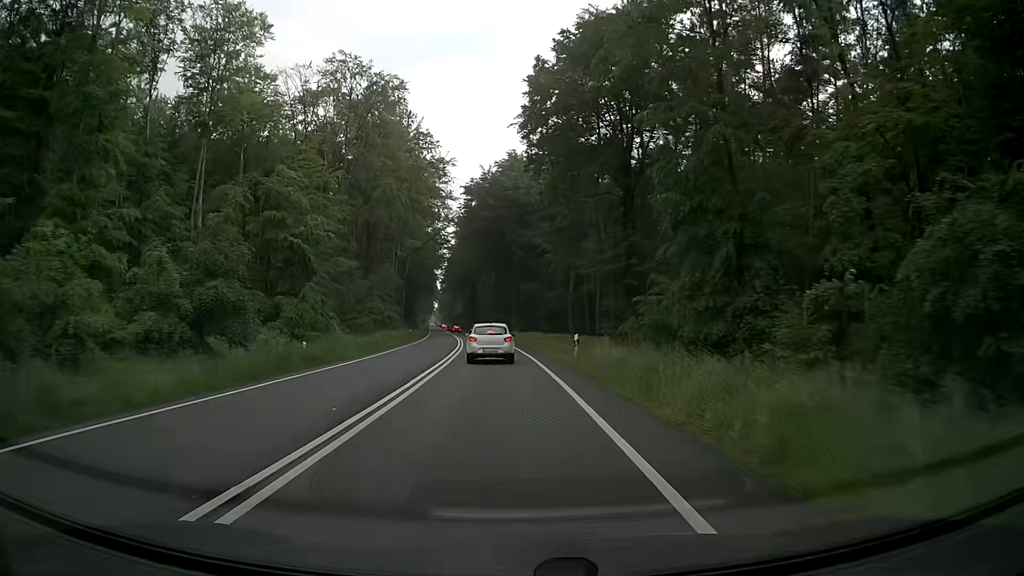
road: primary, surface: asphalt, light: Day
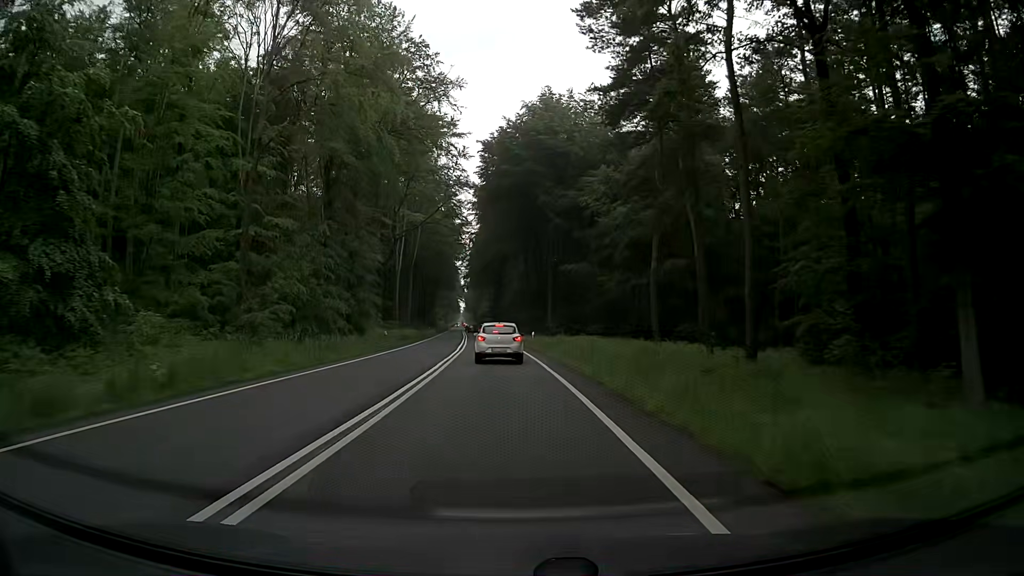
(-1.1, +28.2) m; -3°
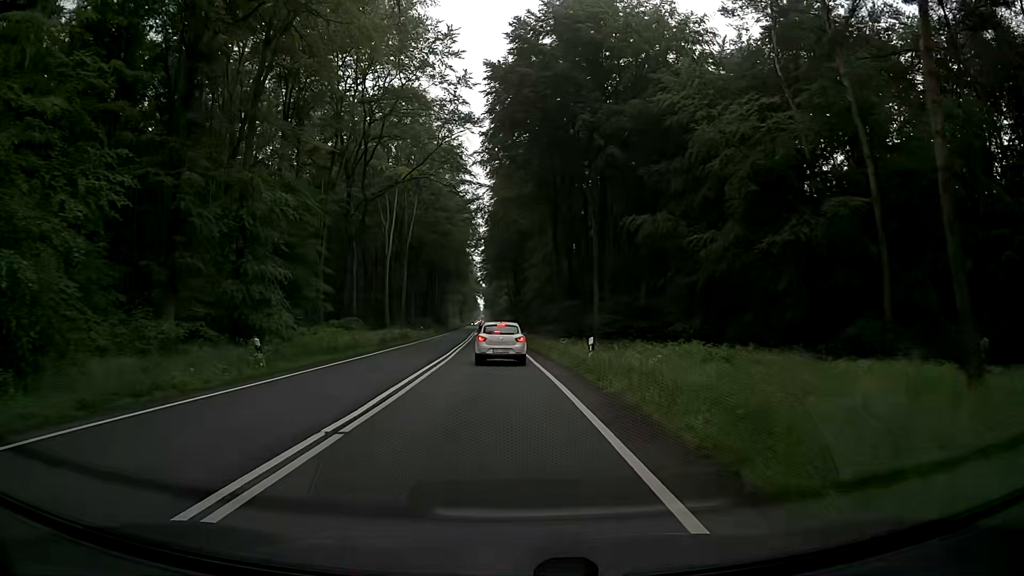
(-0.5, +26.1) m; -2°
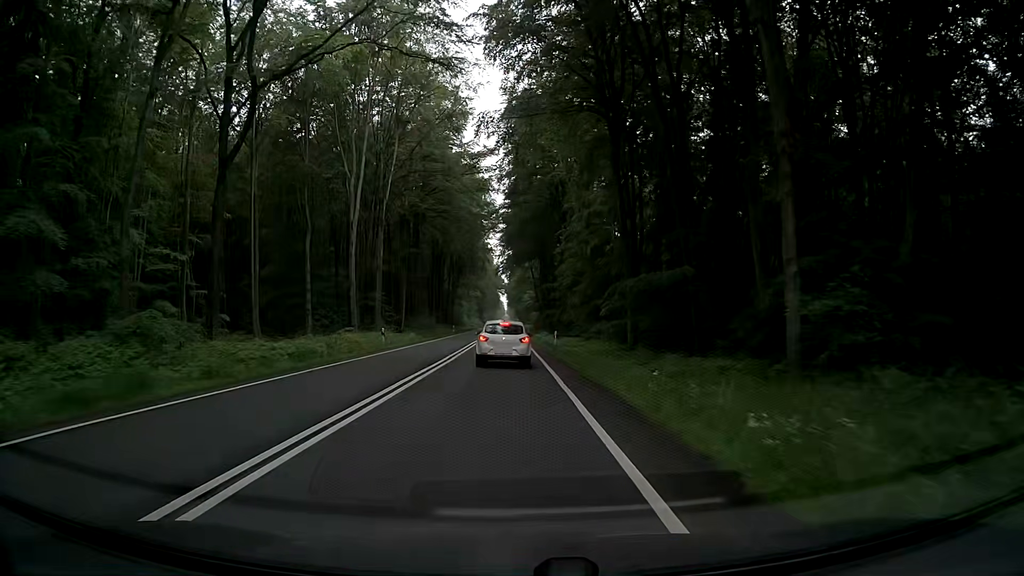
(-0.7, +30.2) m; -2°
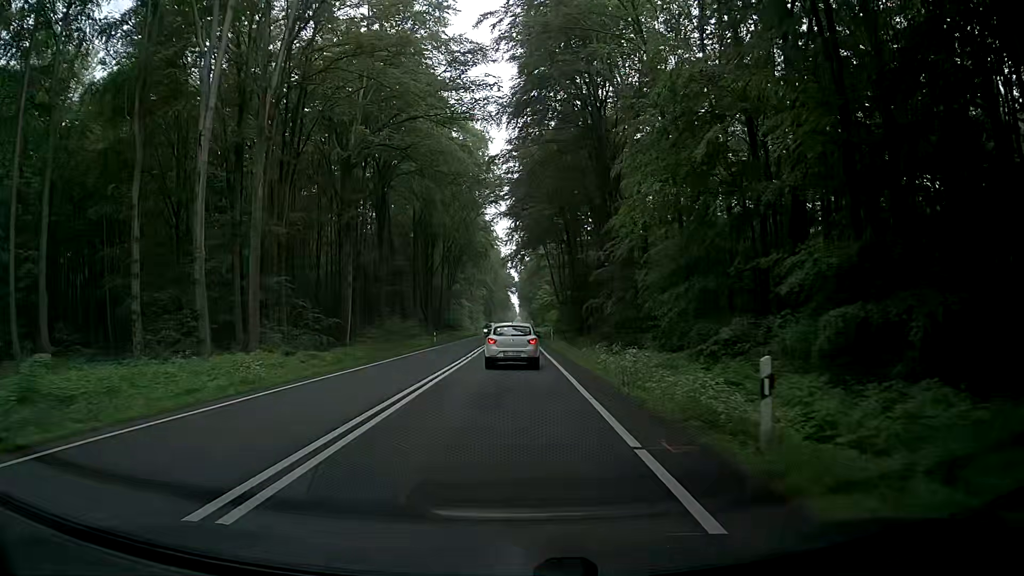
(-0.5, +32.2) m; -1°
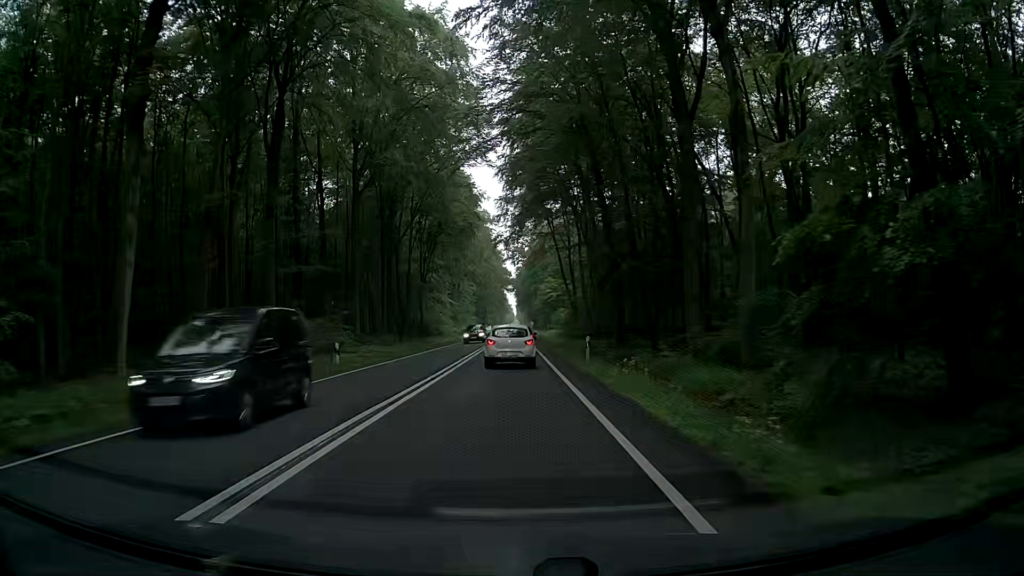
(+0.1, +30.7) m; 0°
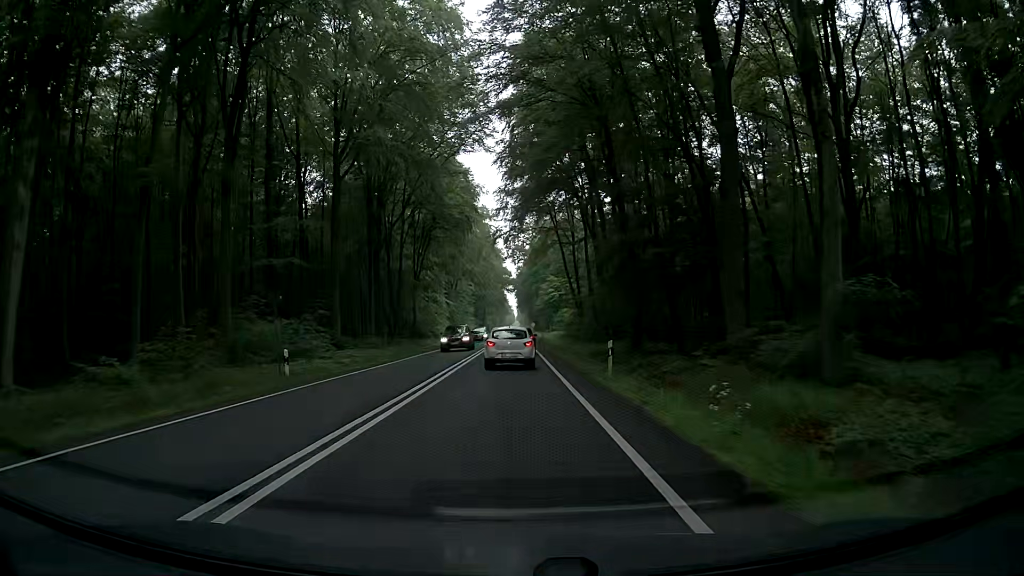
(+0.1, +6.2) m; +2°
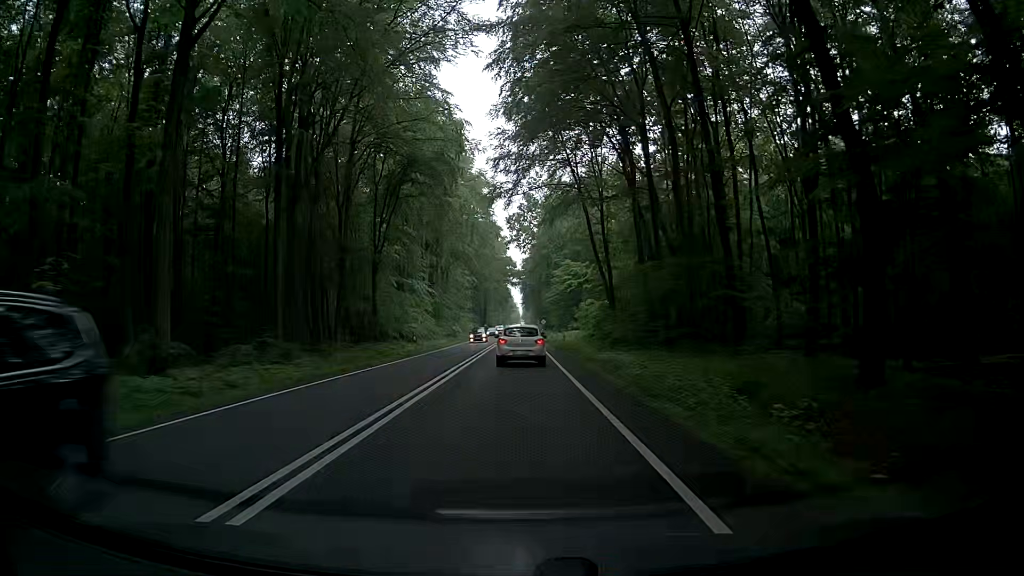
(-0.9, +25.4) m; -2°
(0, +10) (0, +20) (-1, +30) (-1, +40) (-1, +50) (-1, +60) (-1, +70) (-1, +80) (-1, +90) (-1, +100) m
